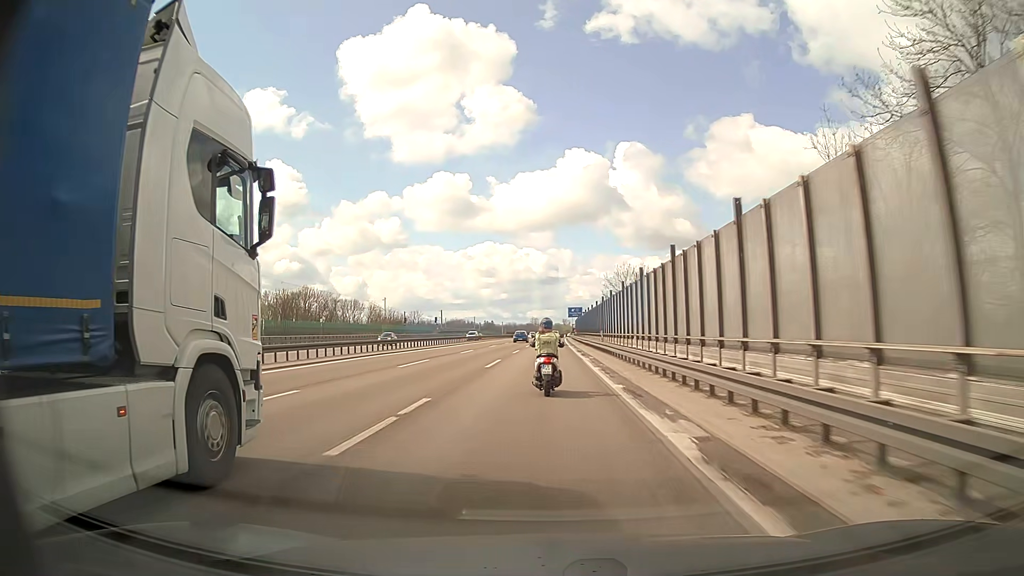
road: motorway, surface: asphalt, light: Day
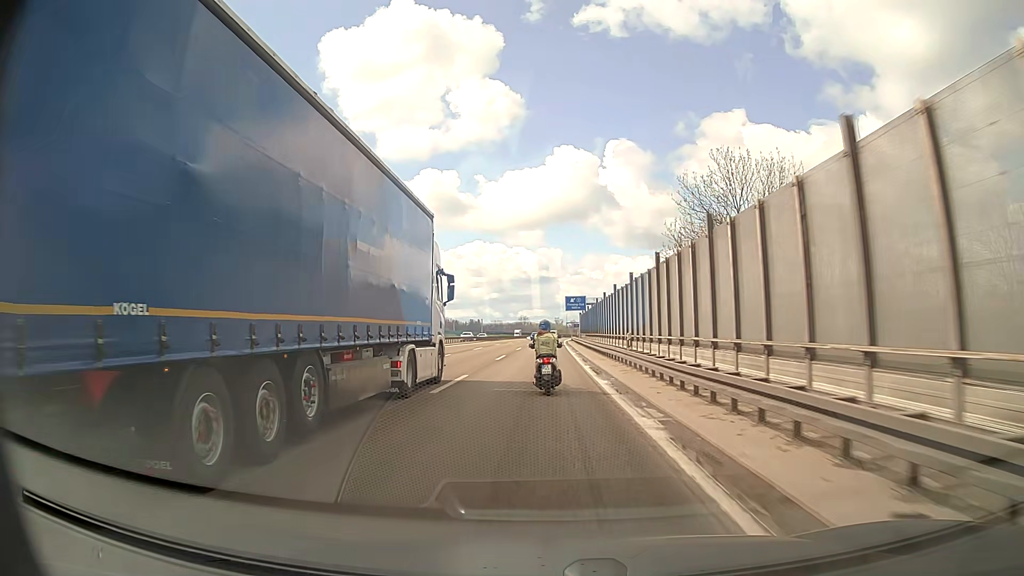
(+0.6, +62.3) m; +1°
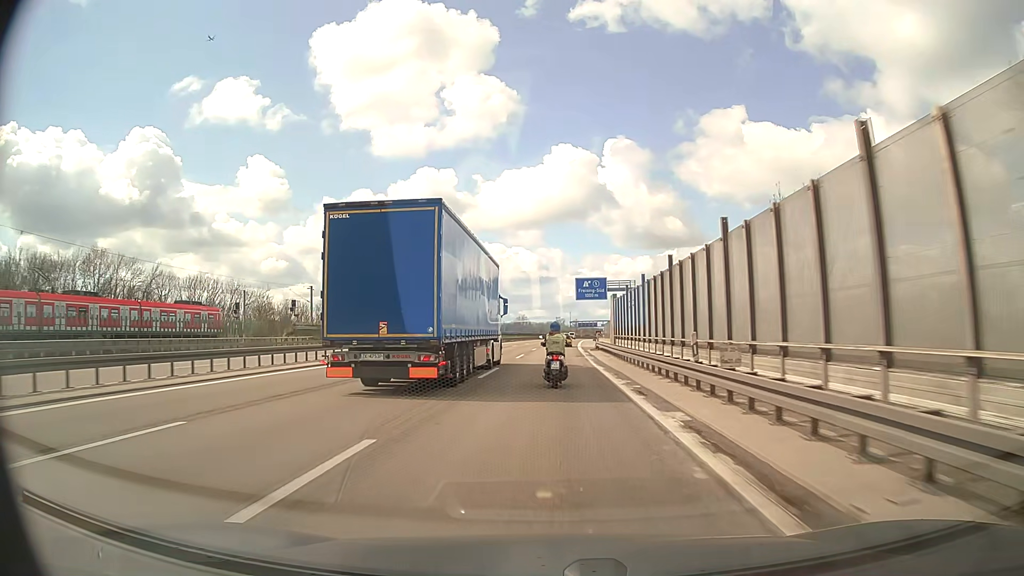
(-0.1, +48.2) m; 0°
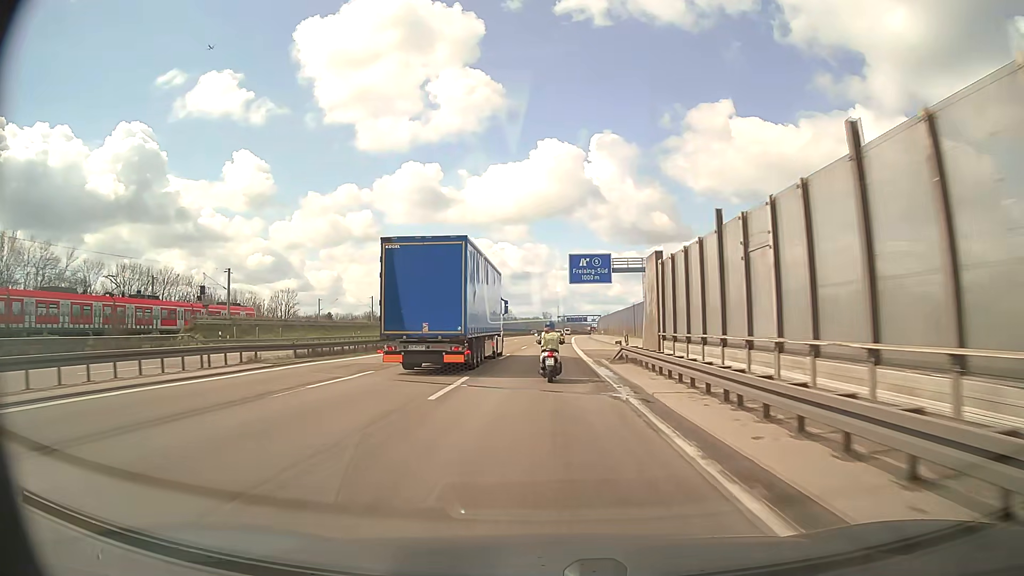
(+0.2, +24.1) m; +1°
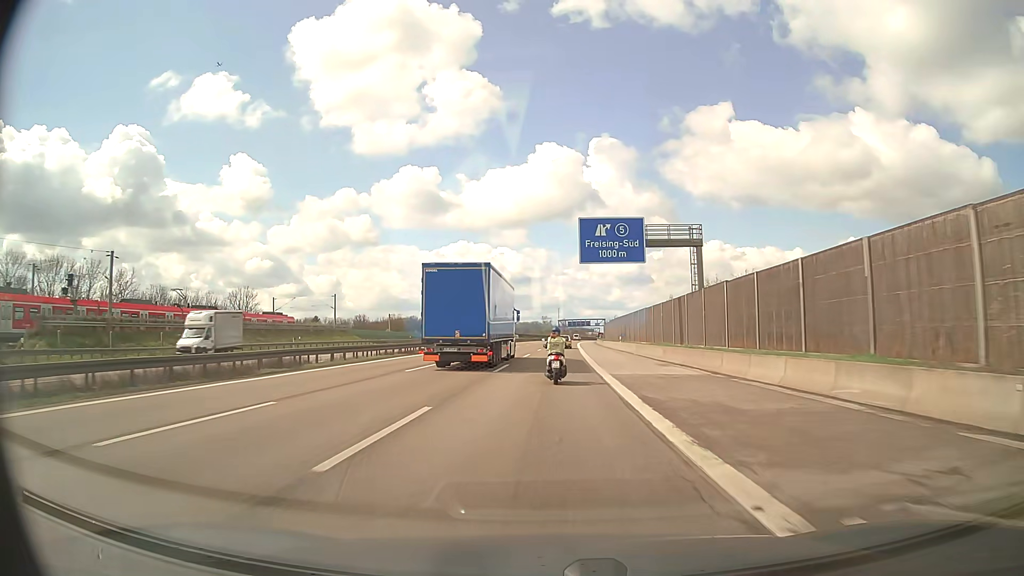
(+0.1, +24.3) m; 0°
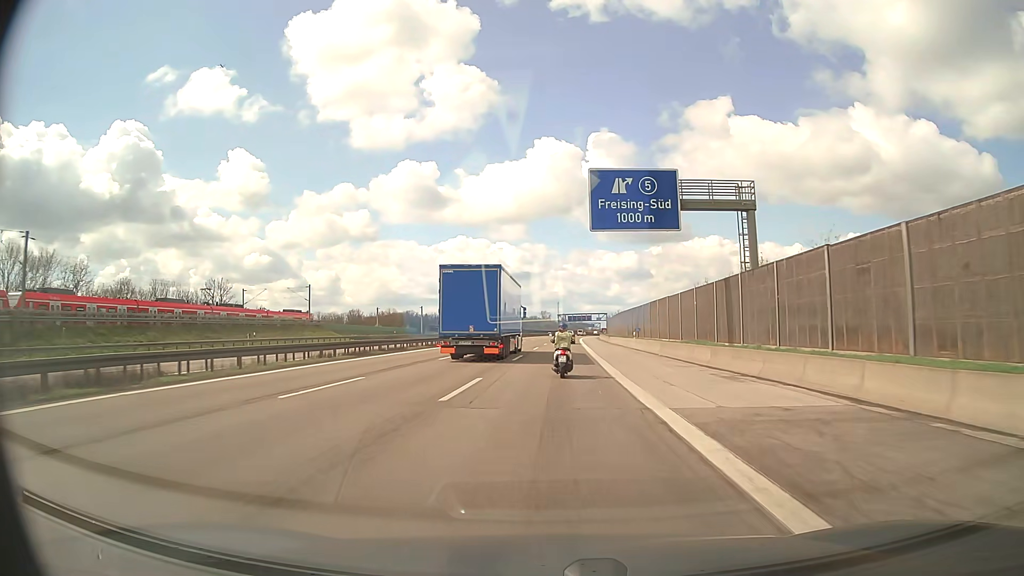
(0.0, +12.2) m; 0°
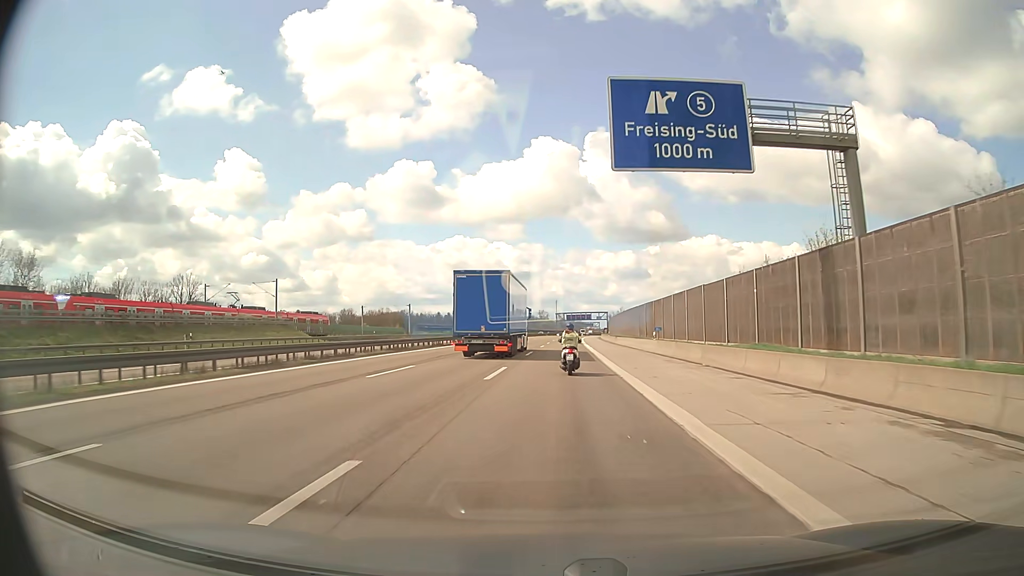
(0.0, +12.2) m; 0°
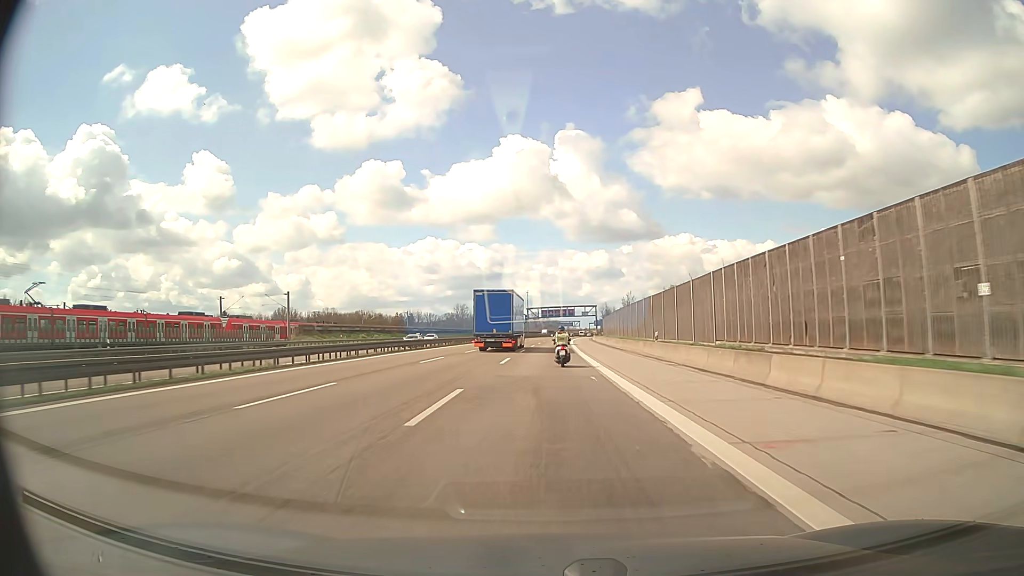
(+1.5, +61.9) m; +2°
(0, +10) (0, +20) (0, +30) (0, +40) (0, +50) (0, +60) (+1, +70) (+1, +80) (+1, +90) (+1, +100) m
